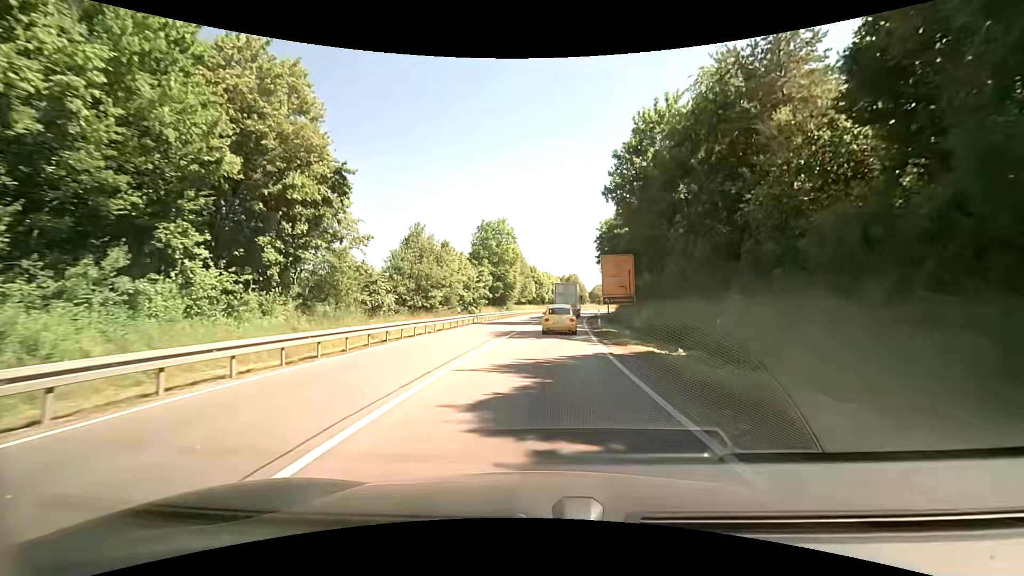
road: primary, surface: asphalt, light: Day
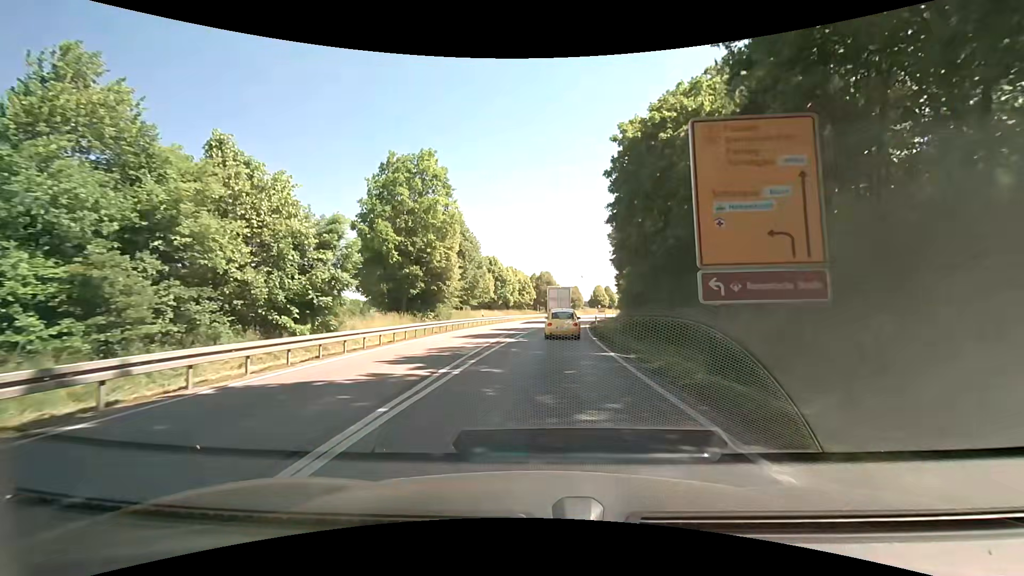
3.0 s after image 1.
(+1.7, +34.4) m; +4°
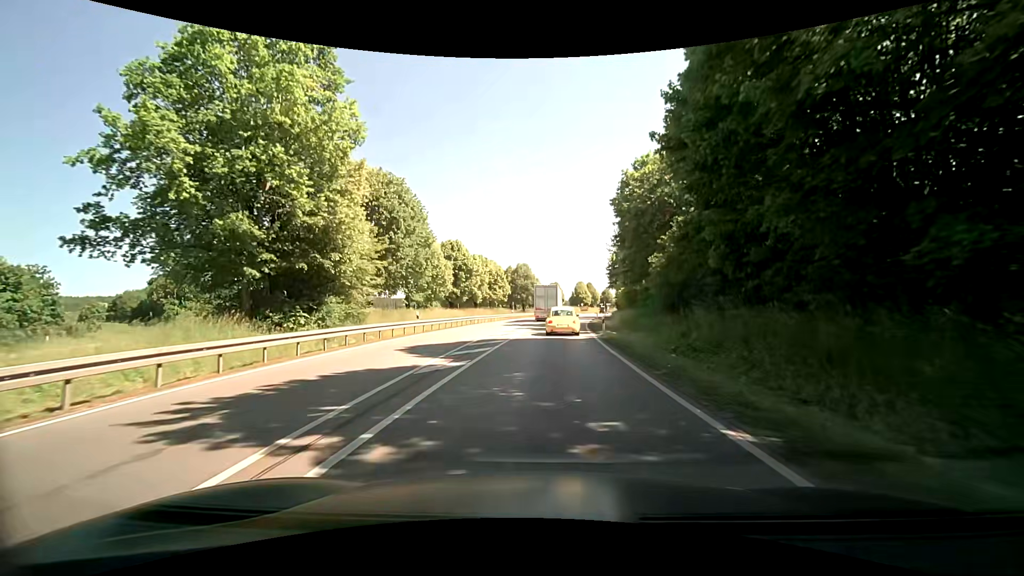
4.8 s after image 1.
(+0.1, +19.7) m; +2°
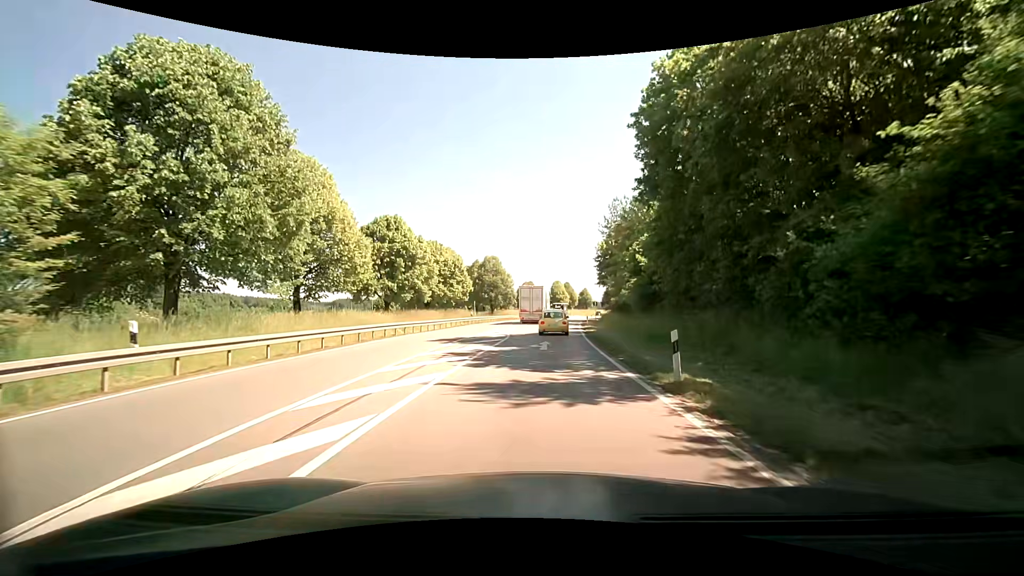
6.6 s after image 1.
(+0.3, +20.1) m; +3°
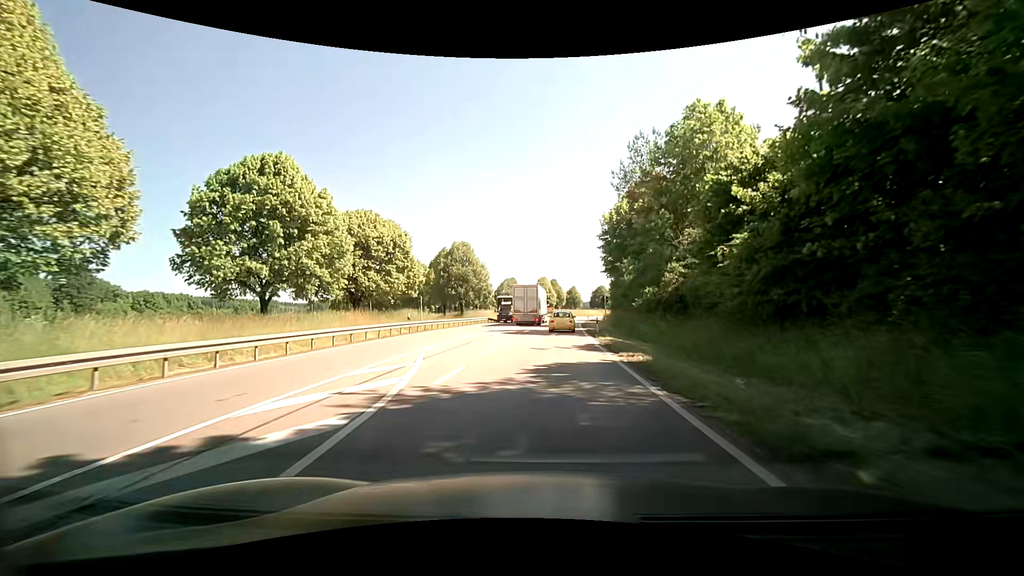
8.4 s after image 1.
(+0.9, +21.4) m; +3°
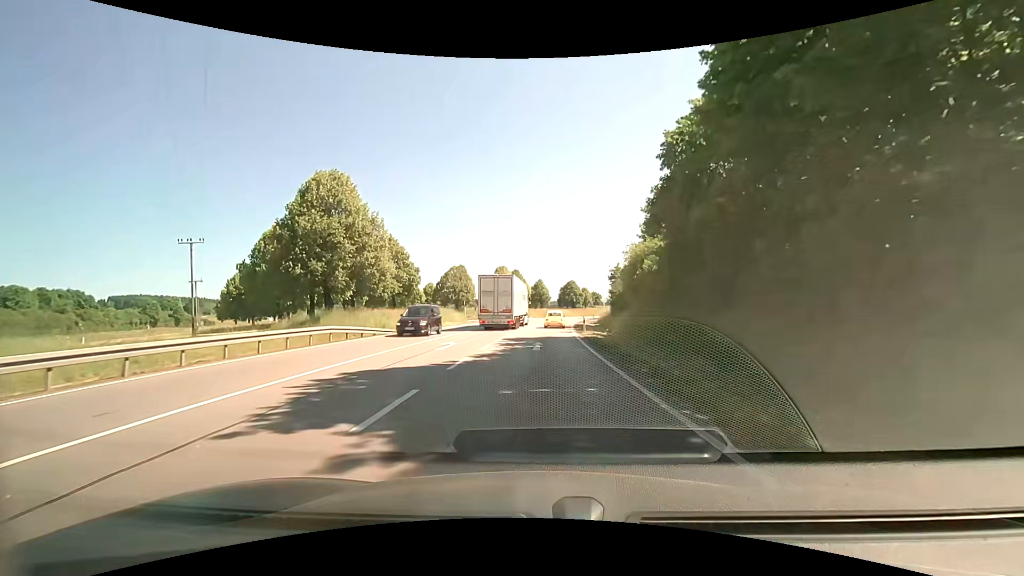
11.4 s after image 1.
(+1.1, +39.6) m; +2°
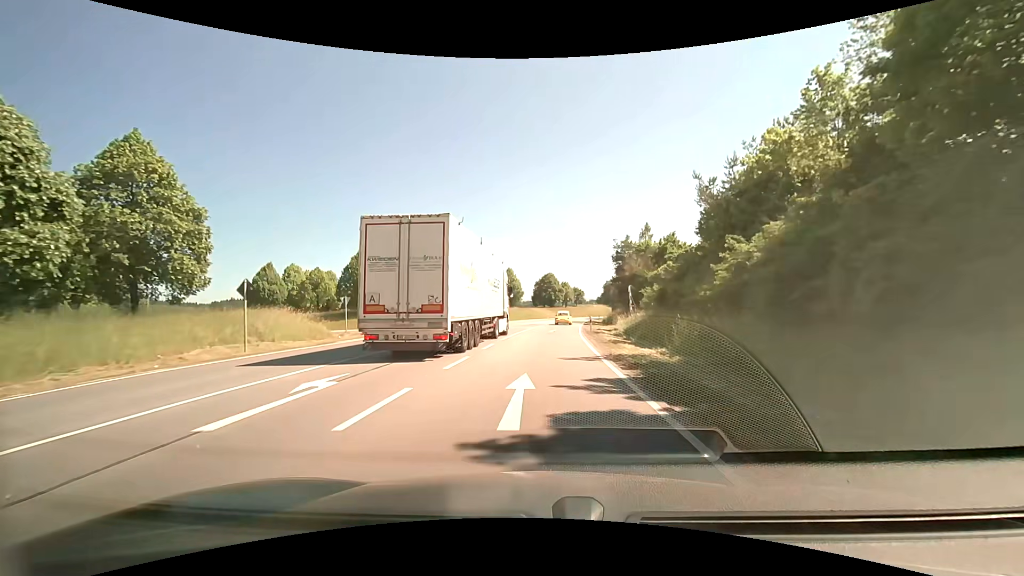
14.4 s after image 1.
(+1.2, +41.7) m; +5°
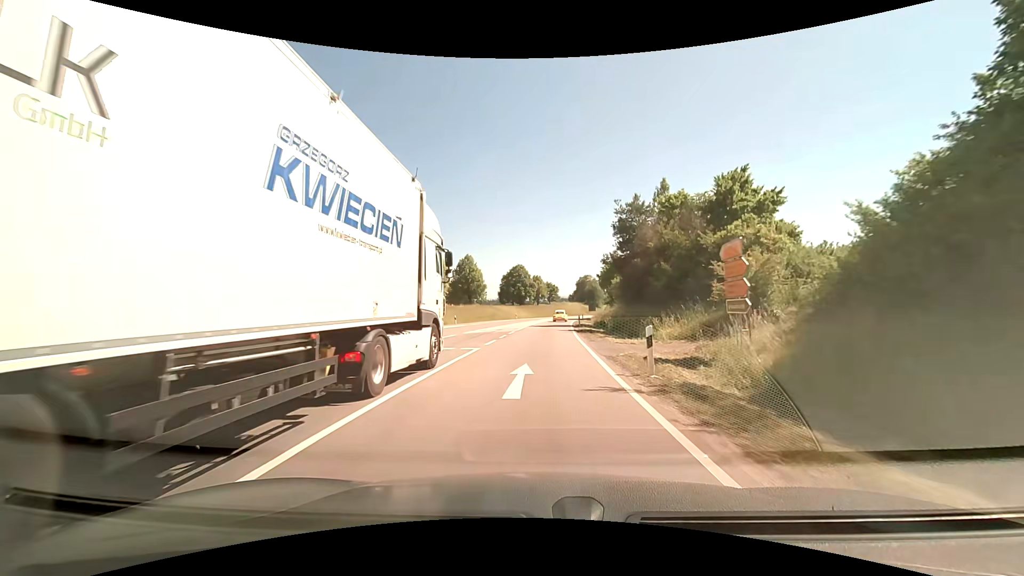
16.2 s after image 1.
(0.0, +25.8) m; +2°
(0, +10) (0, +20) (0, +30) (+1, +40) (+1, +50) (+2, +60) (+3, +70) (+3, +80) (+4, +90) (+6, +100) m
